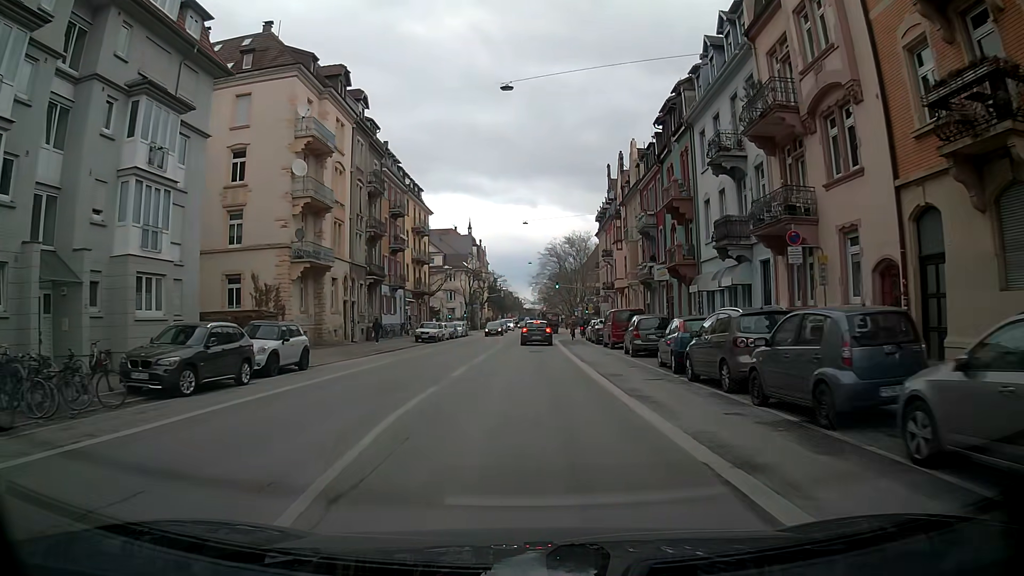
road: secondary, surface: asphalt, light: Day
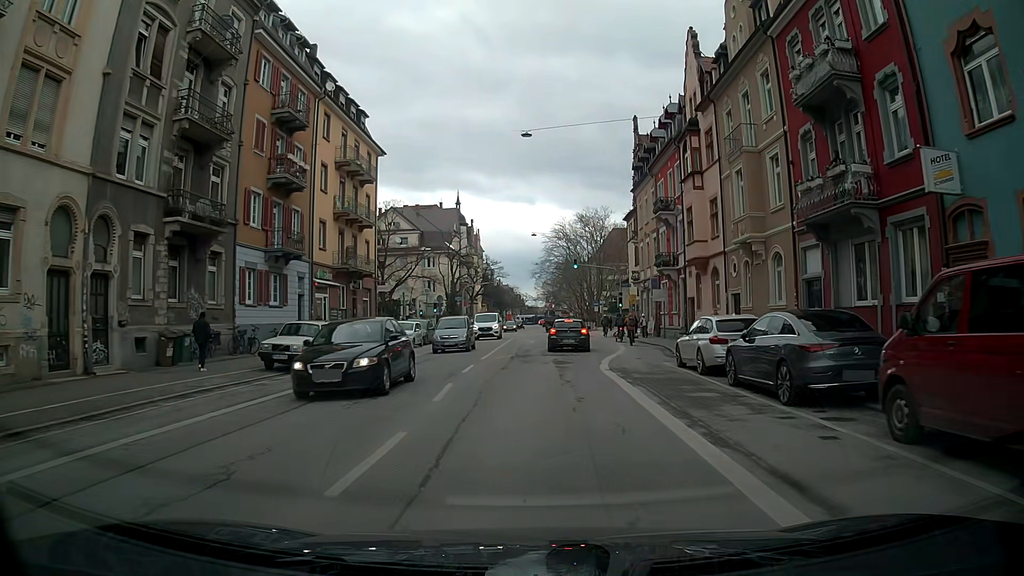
(+0.2, +29.4) m; 0°
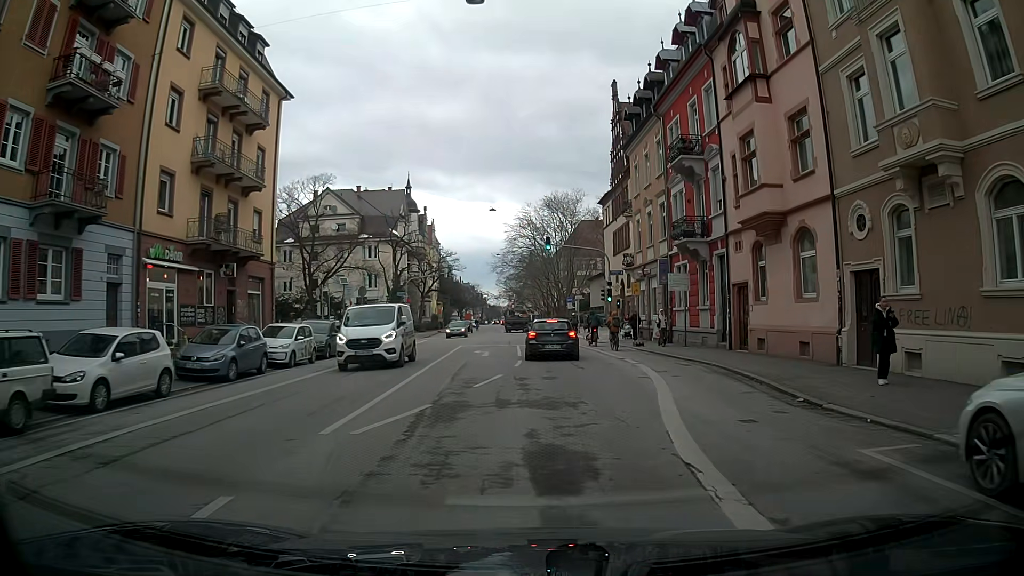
(+0.3, +14.7) m; +2°
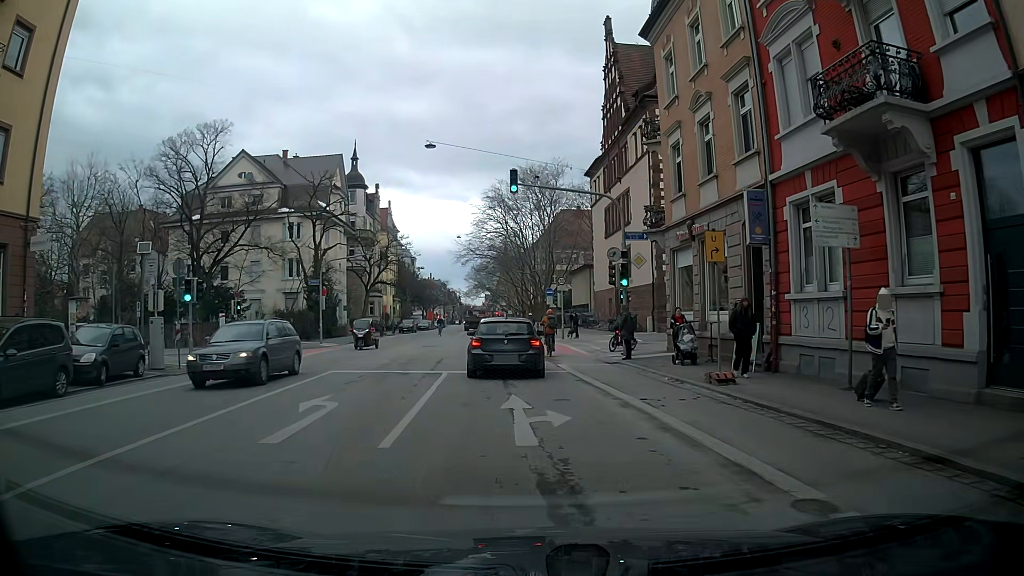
(+0.8, +18.4) m; +1°
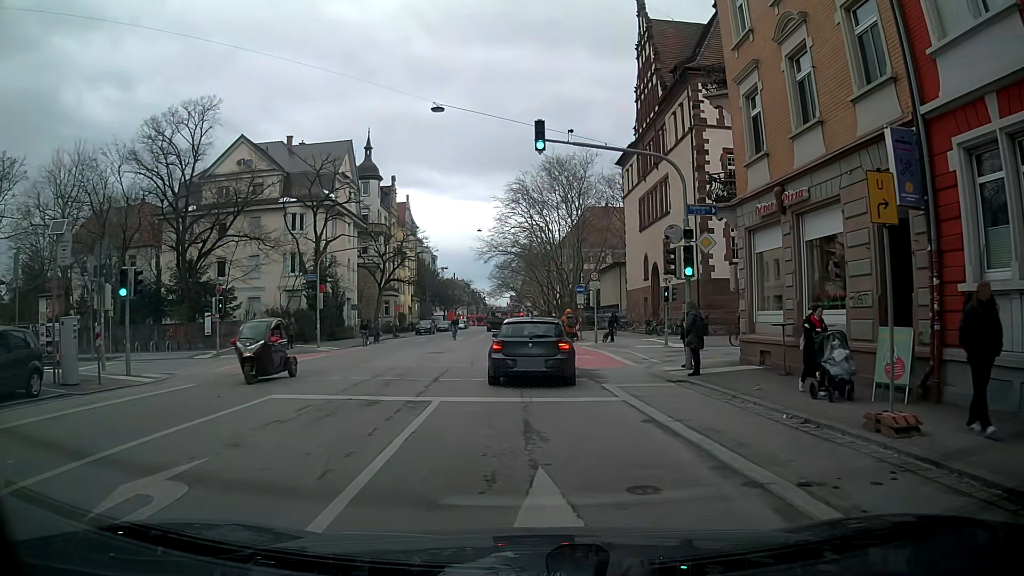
(0.0, +5.9) m; -2°
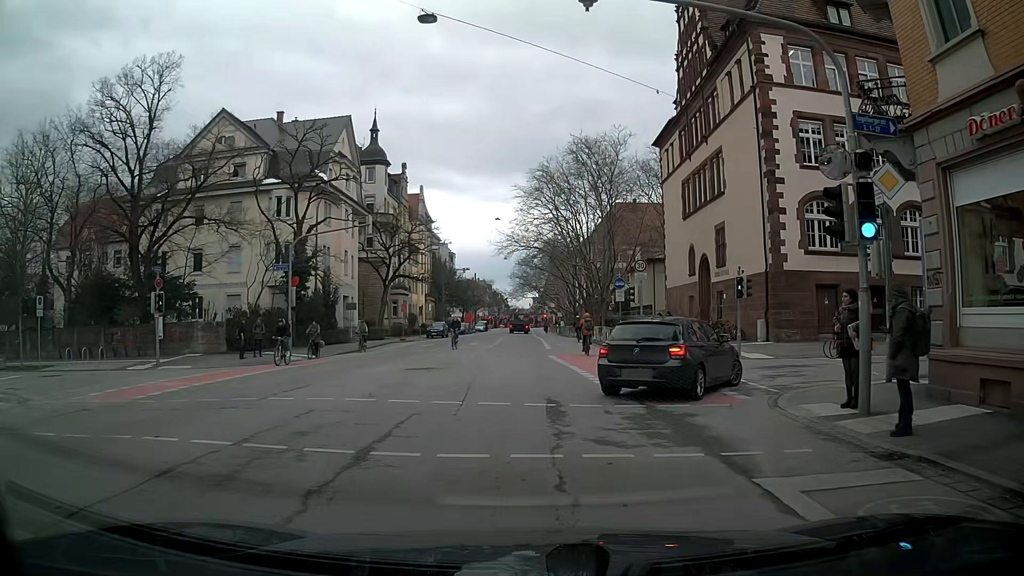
(0.0, +8.5) m; -1°
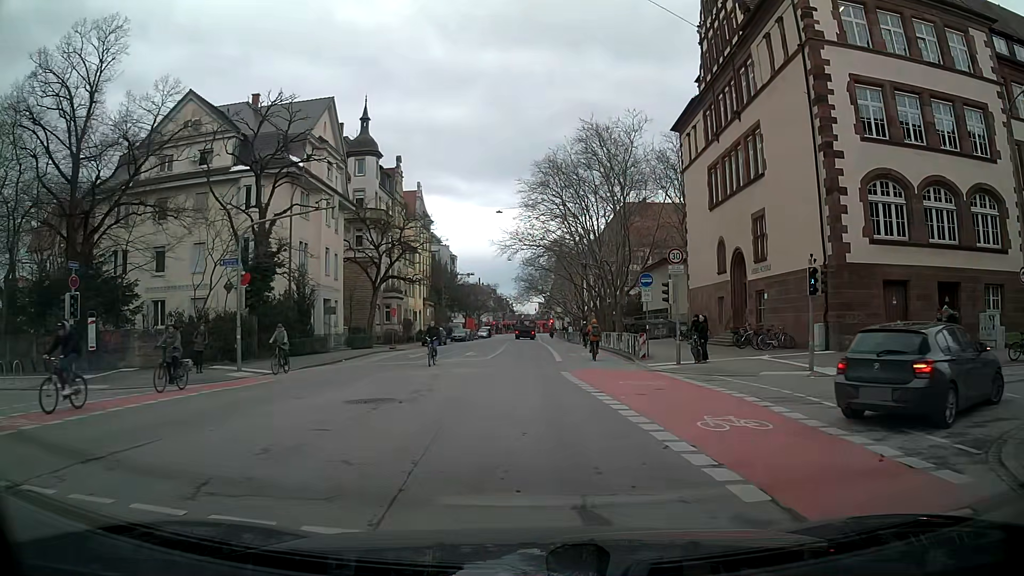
(-0.1, +6.6) m; +1°
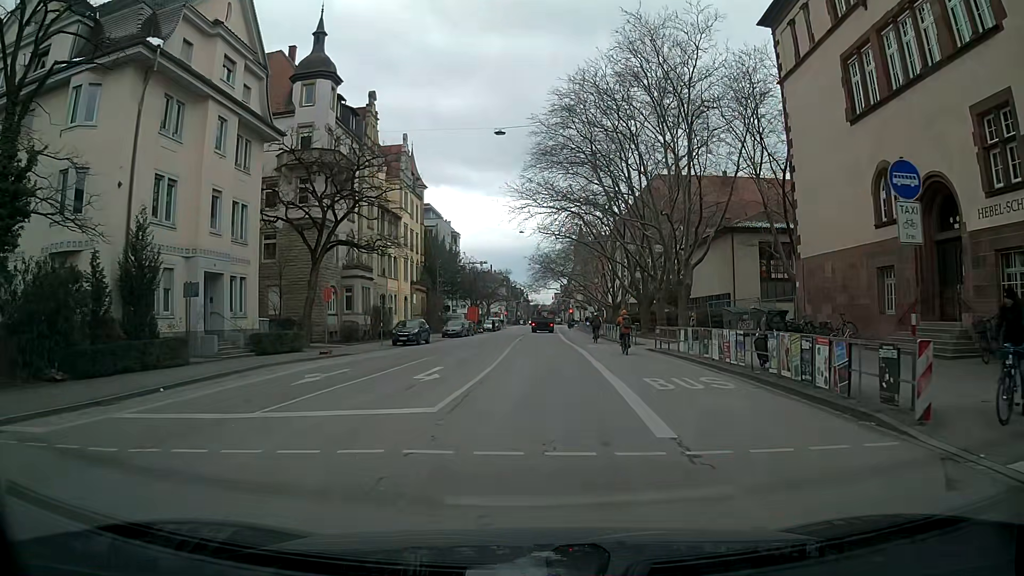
(-0.8, +19.9) m; -3°
